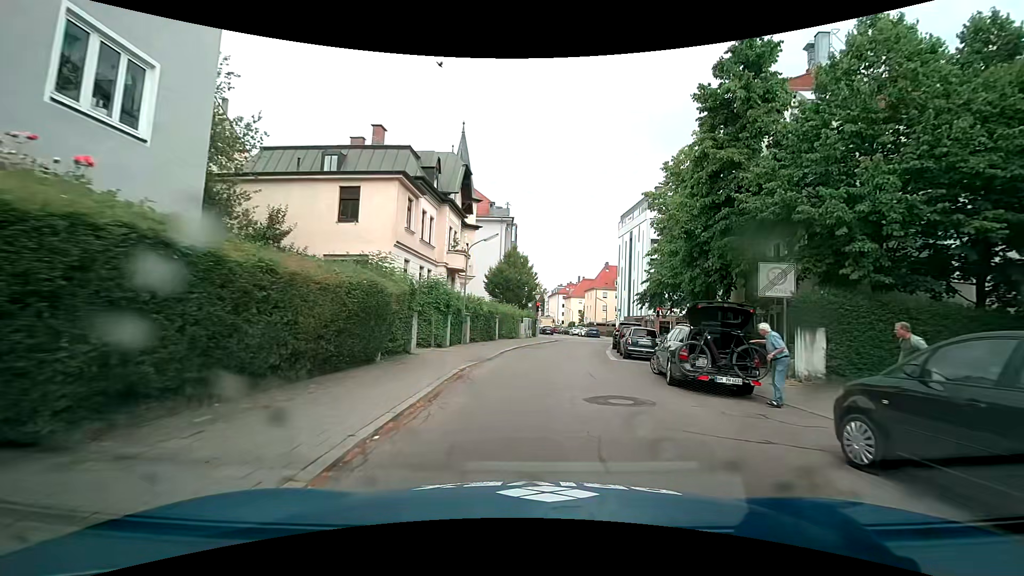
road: residential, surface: asphalt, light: Day
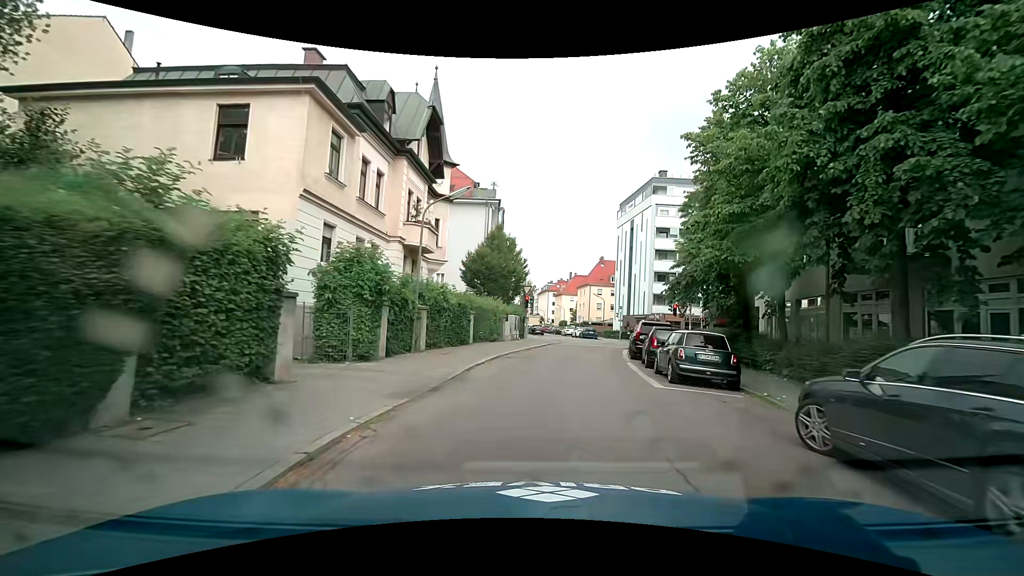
(-0.1, +8.9) m; 0°
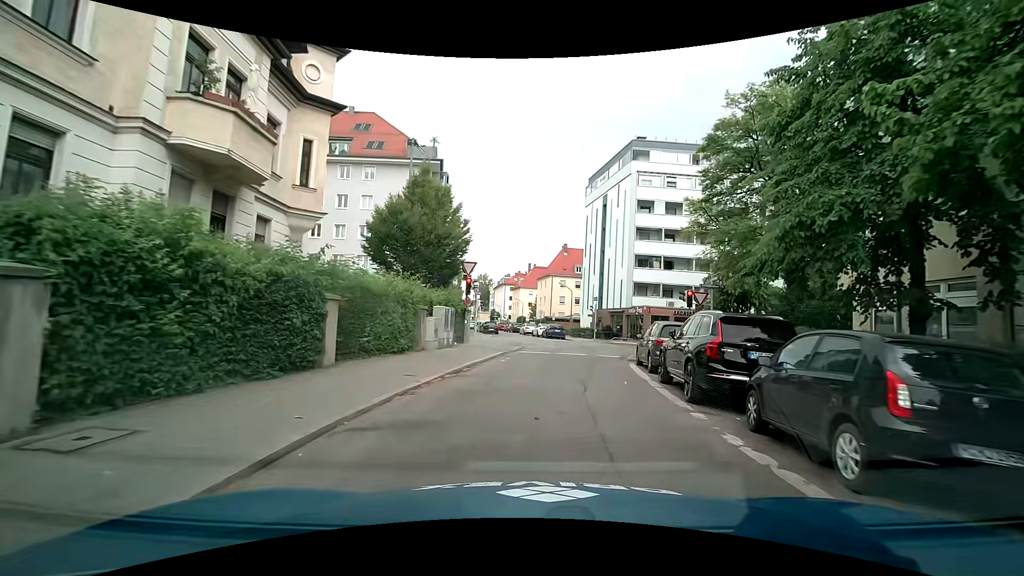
(+0.5, +13.0) m; +4°
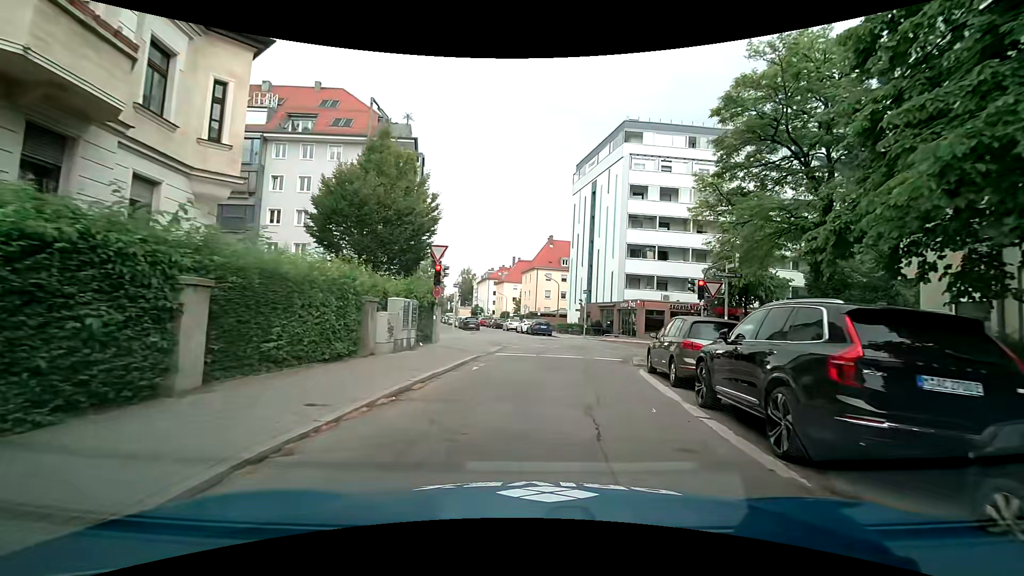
(+0.1, +4.0) m; +3°
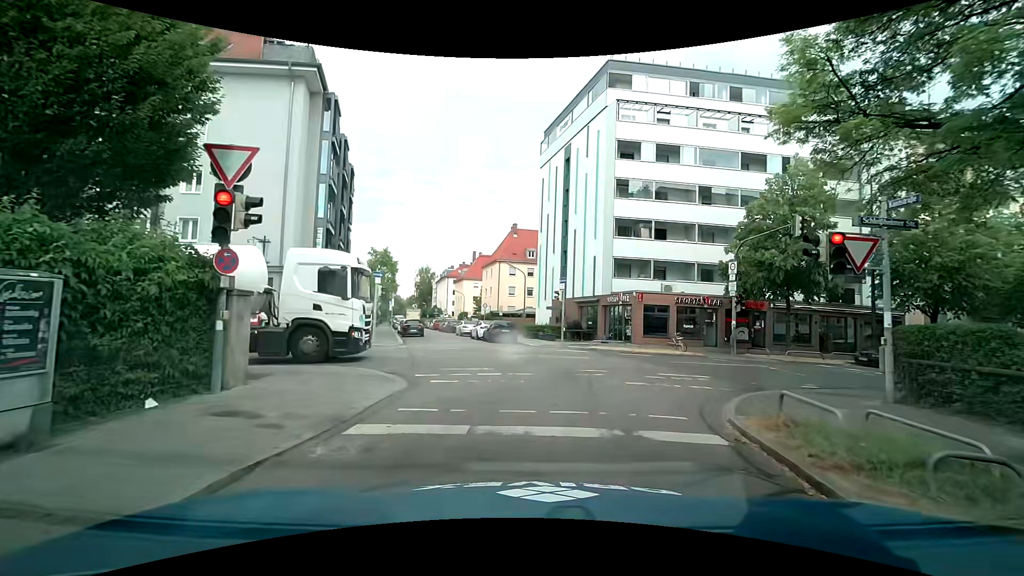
(+0.2, +11.3) m; +3°
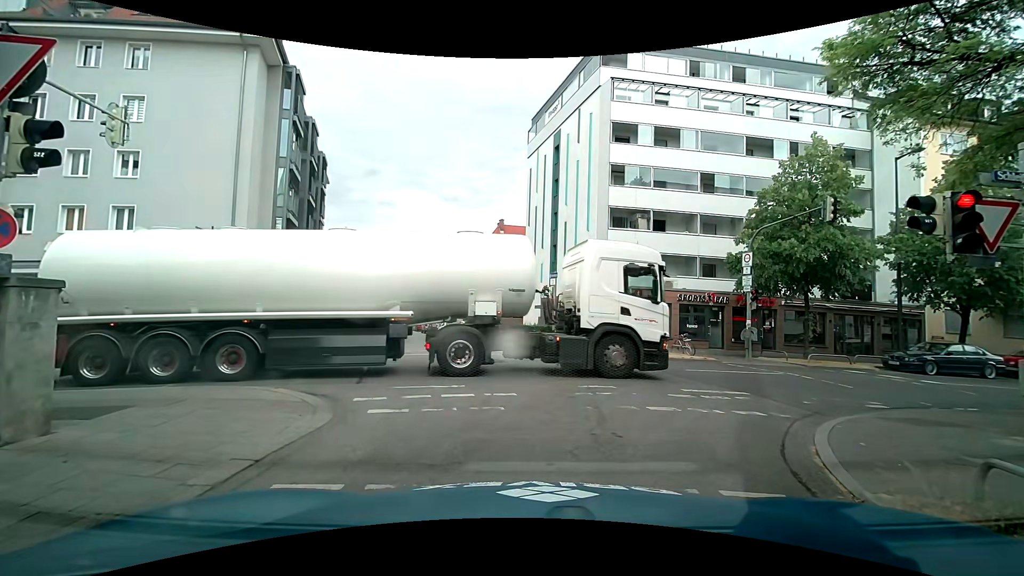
(+0.1, +3.0) m; +2°
